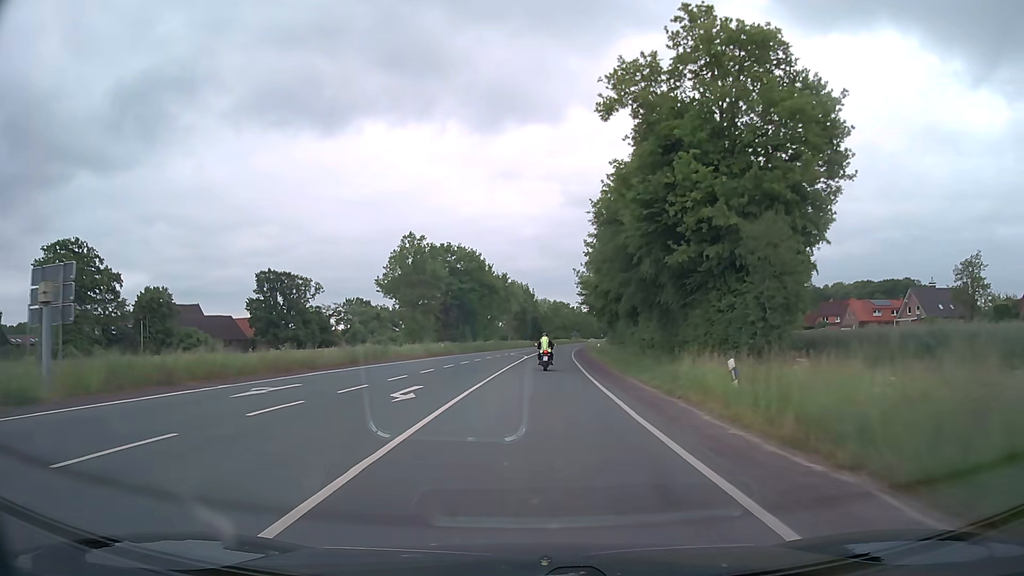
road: secondary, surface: asphalt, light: Day
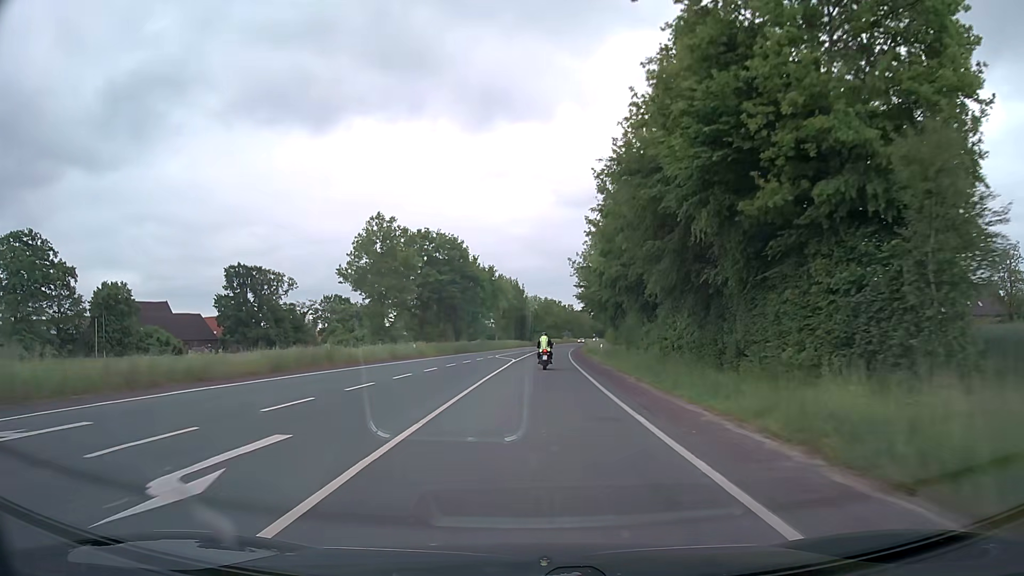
(+0.1, +10.6) m; +1°
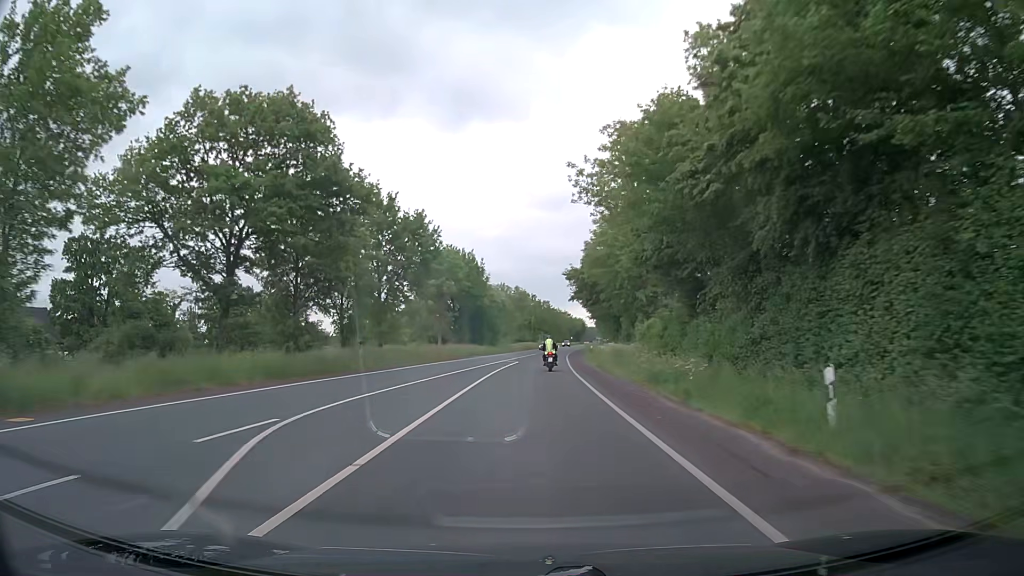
(+1.0, +43.3) m; +2°
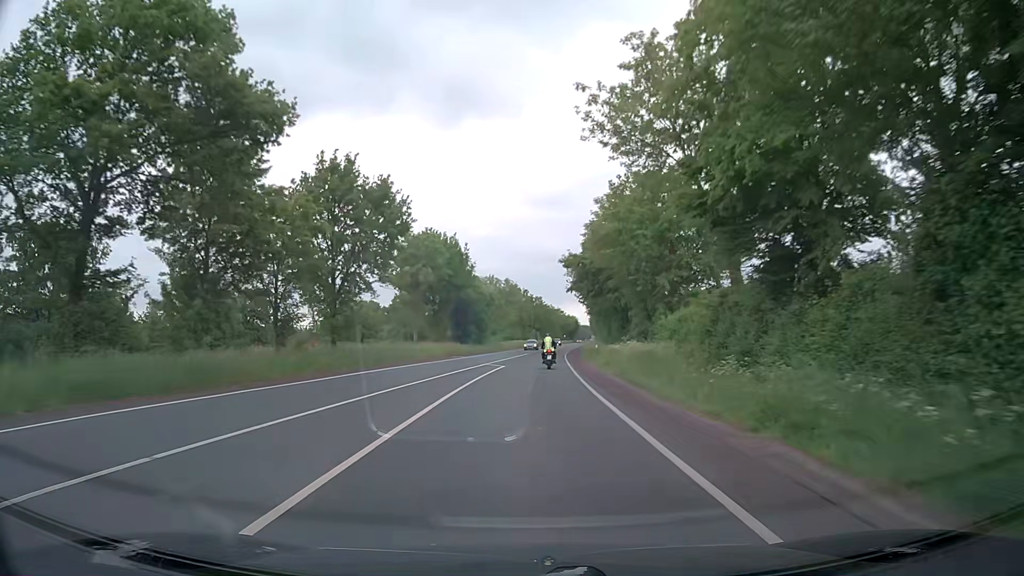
(+0.1, +11.1) m; +1°
(0, +10) (0, +20) (+1, +30) (+1, +40) (+1, +50) (+2, +60) (+3, +70) (+3, +80) (+4, +90) (+5, +100) m
